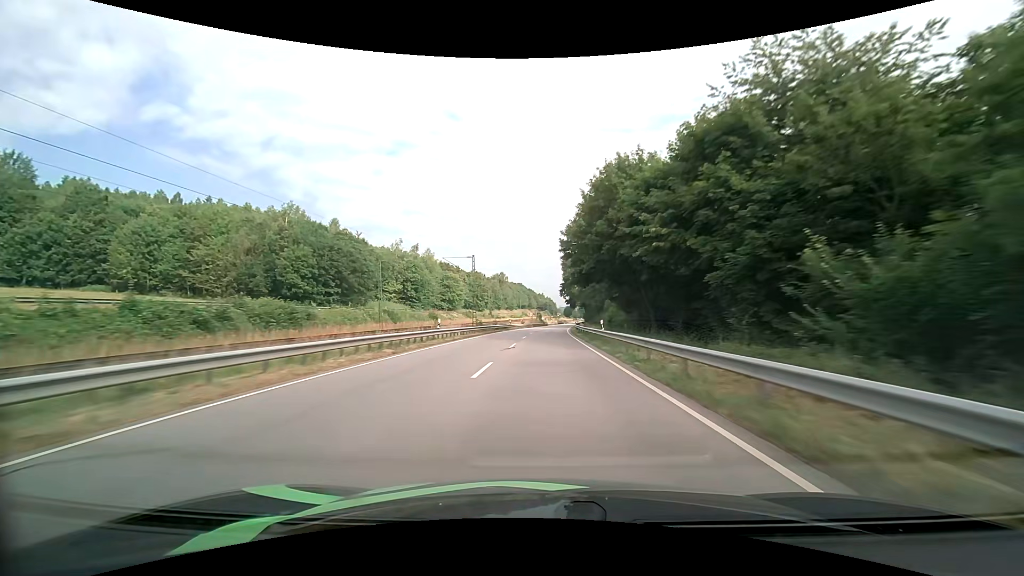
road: primary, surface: asphalt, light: Day
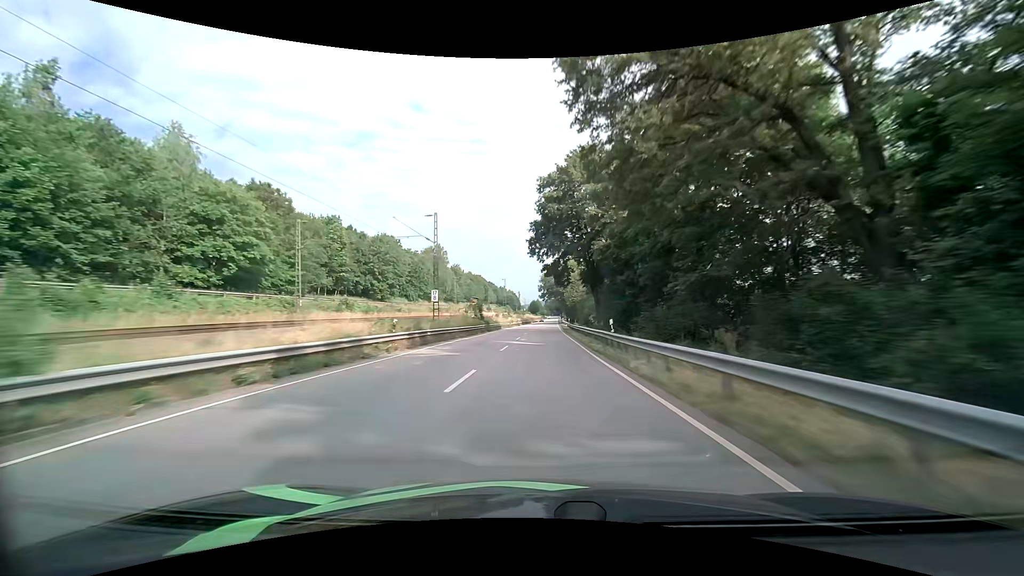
(+3.1, +87.7) m; +4°
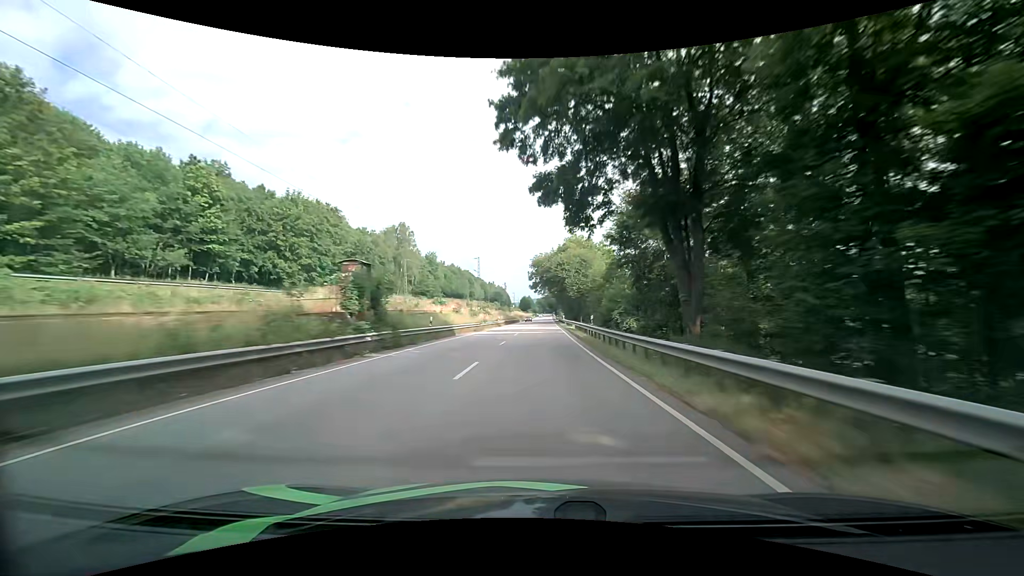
(+0.4, +34.9) m; +1°
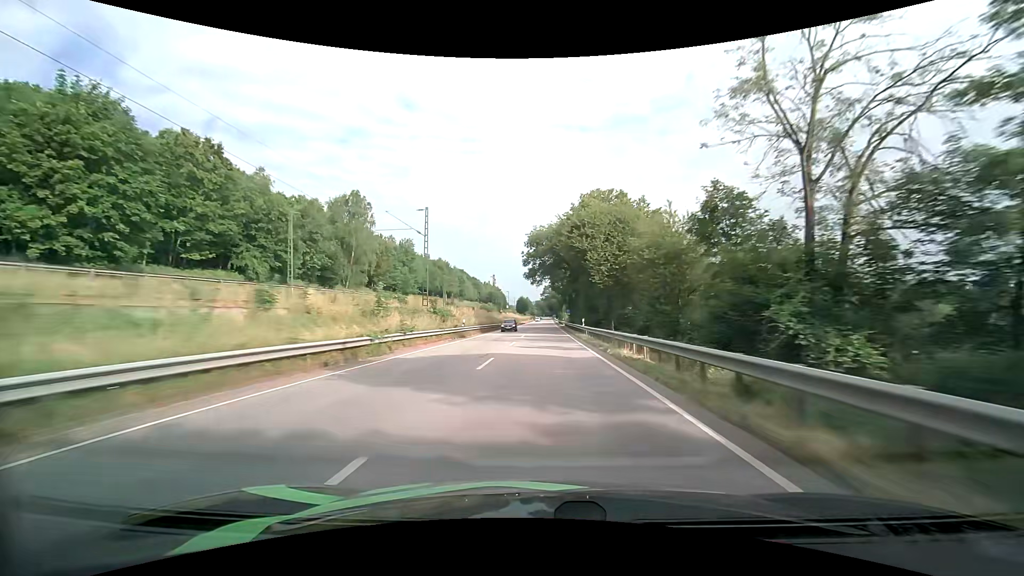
(0.0, +34.4) m; 0°
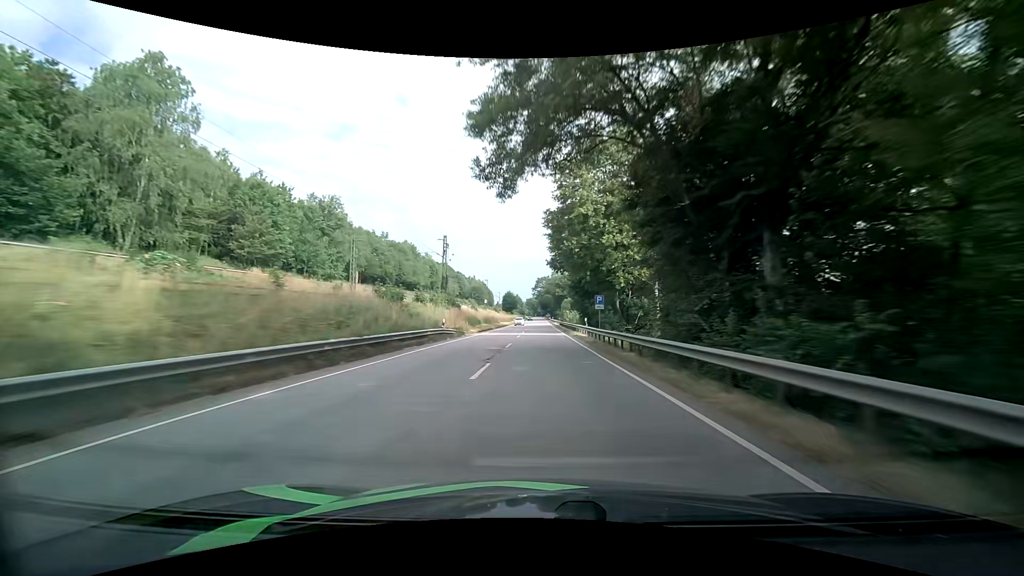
(+0.4, +51.2) m; +1°
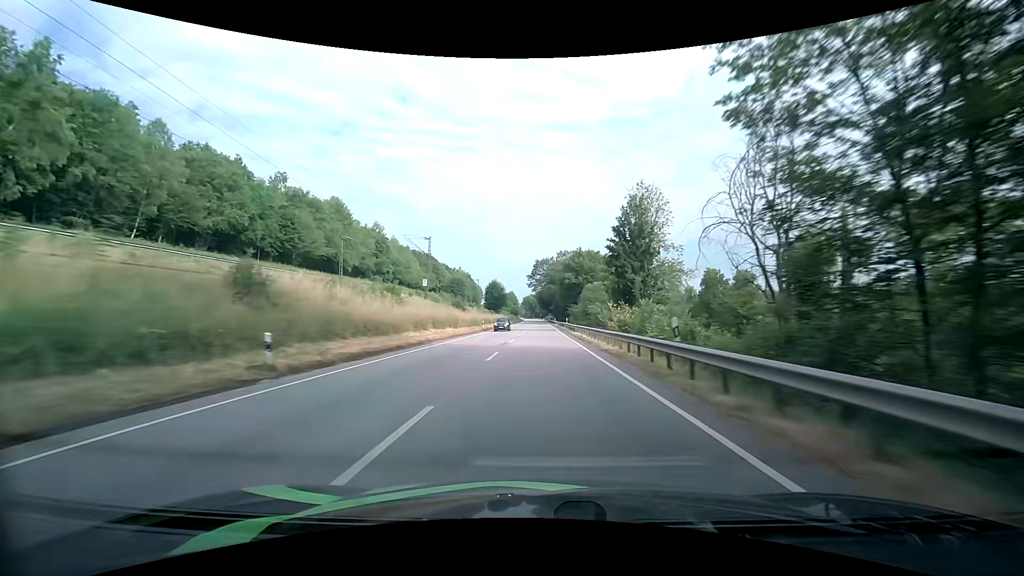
(+0.3, +68.7) m; 0°
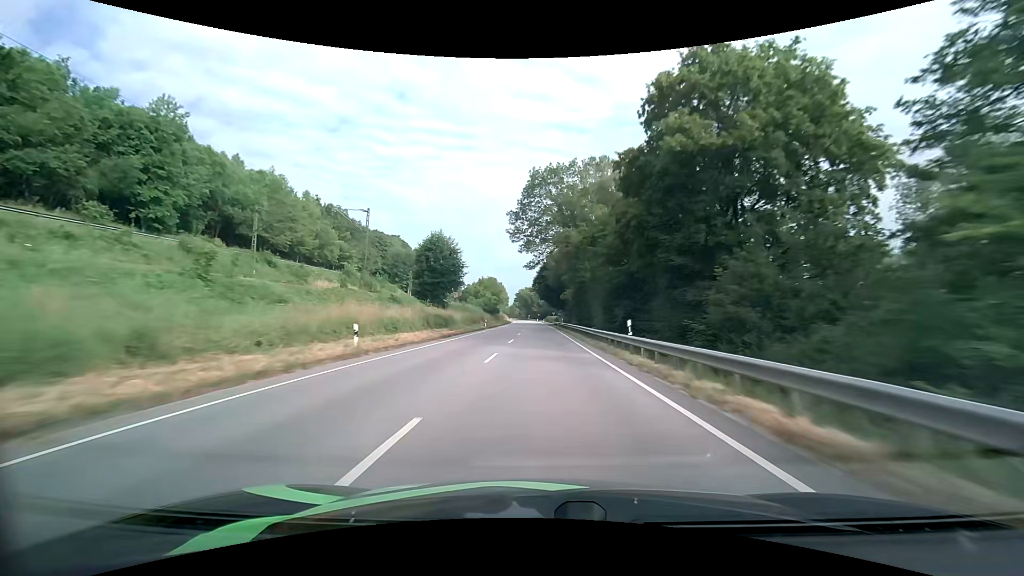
(+0.2, +86.8) m; 0°
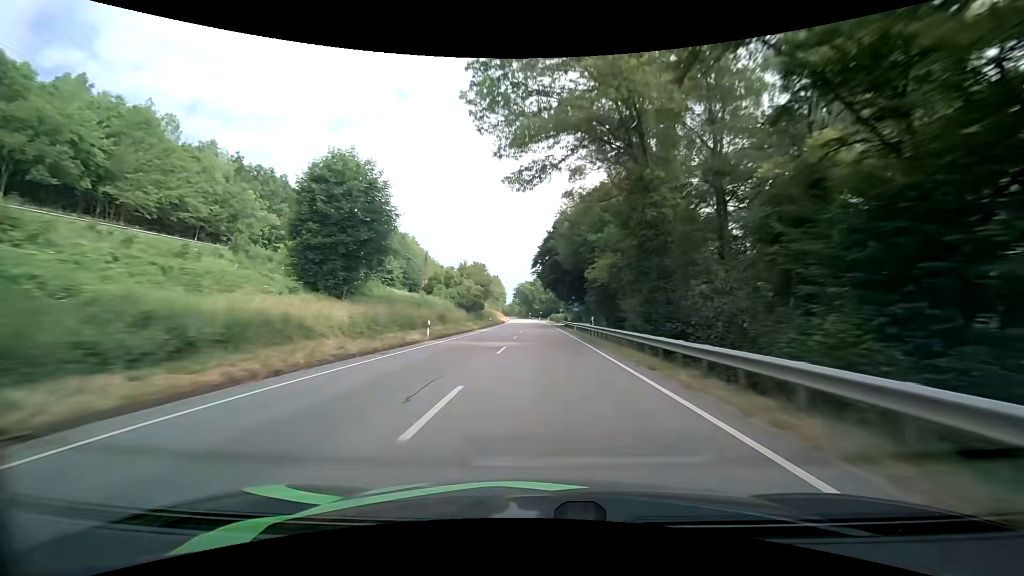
(-0.1, +33.8) m; 0°
(0, +10) (0, +20) (0, +30) (0, +40) (0, +50) (0, +60) (0, +70) (0, +80) (-1, +90) (-1, +100) m
